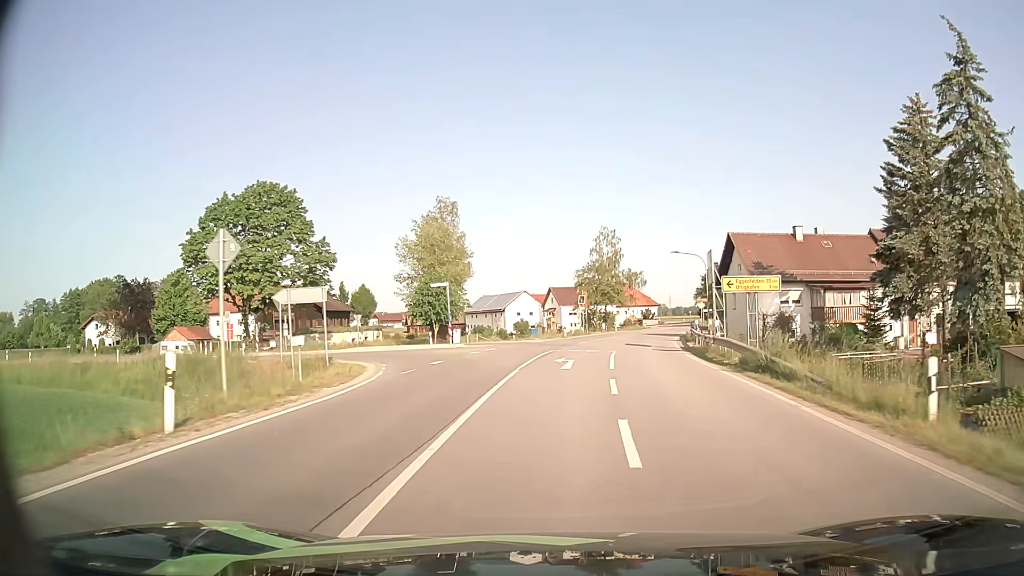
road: secondary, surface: asphalt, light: Day
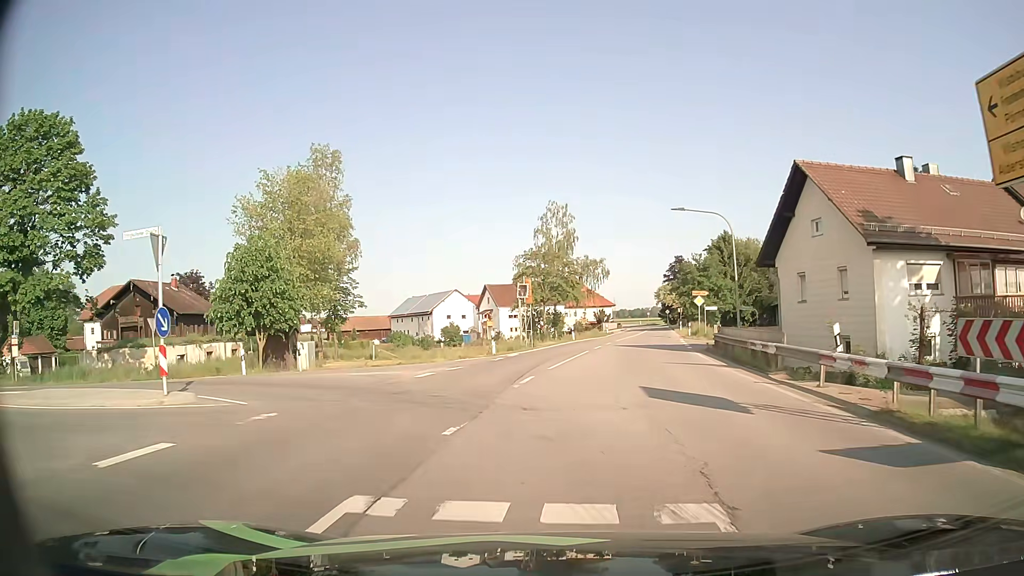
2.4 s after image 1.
(+1.1, +23.3) m; +5°
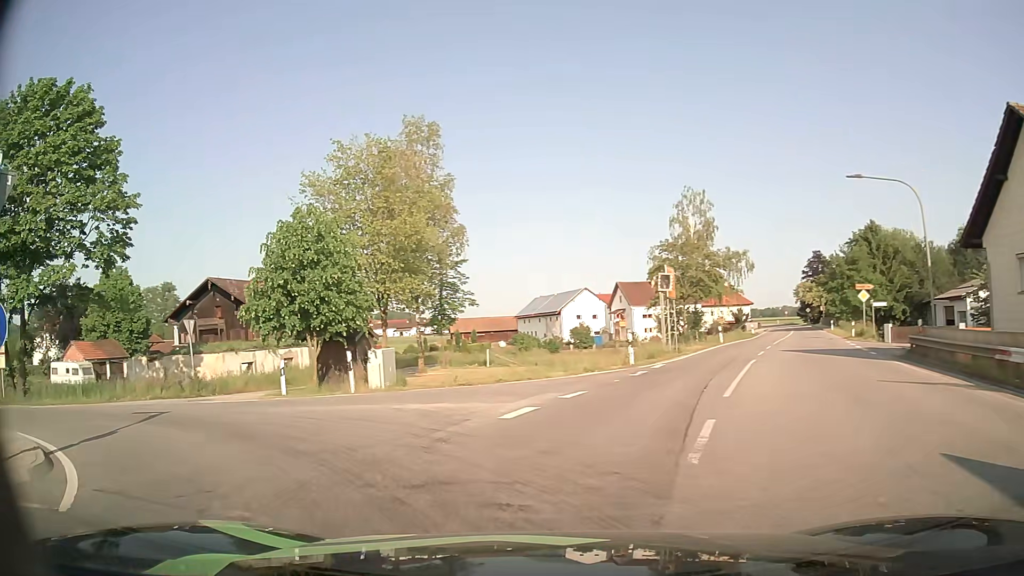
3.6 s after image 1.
(-0.4, +7.6) m; -10°
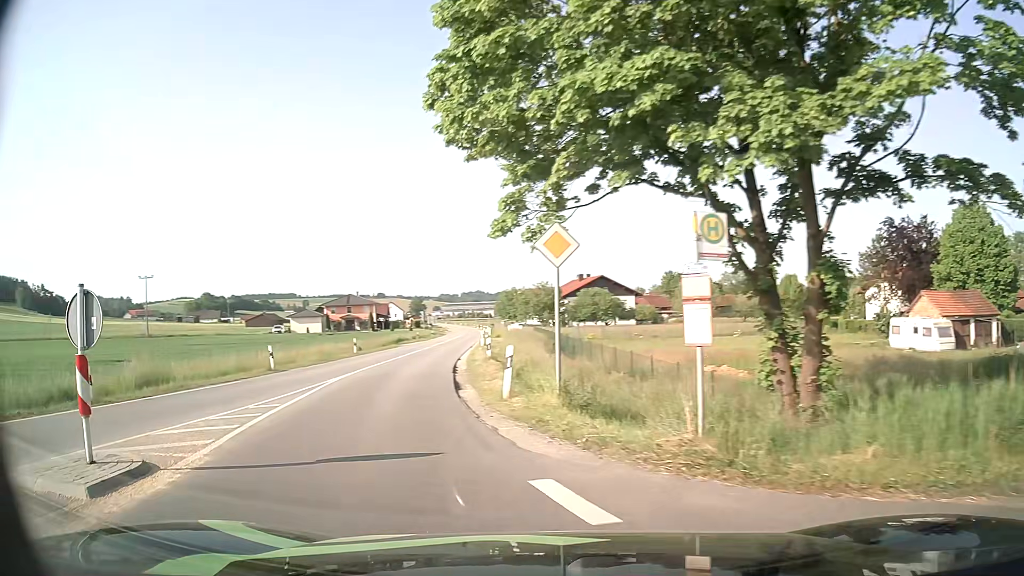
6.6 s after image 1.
(-10.0, +13.5) m; -73°
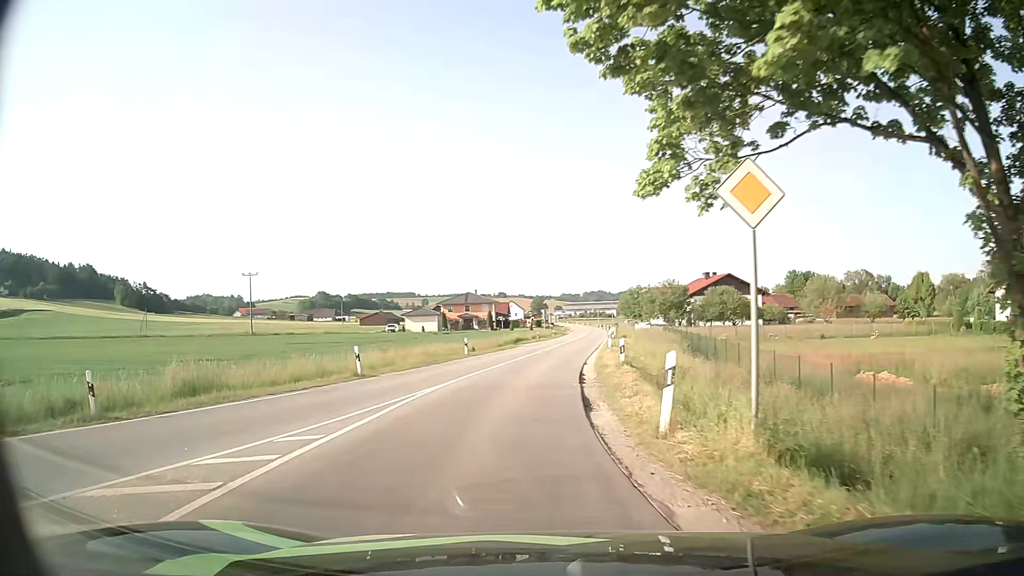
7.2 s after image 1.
(-0.5, +4.5) m; -11°
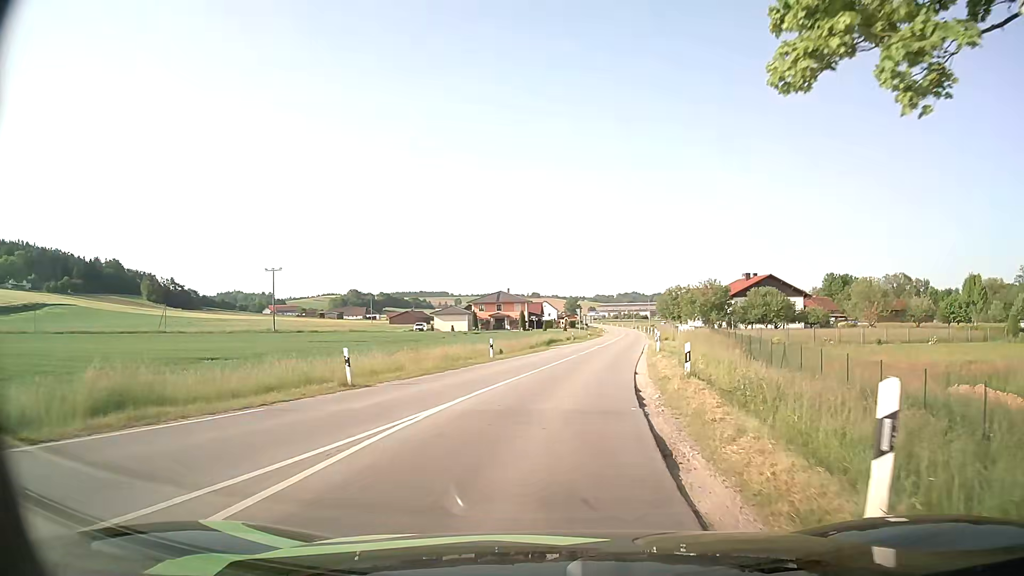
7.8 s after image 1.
(-0.2, +5.0) m; -3°
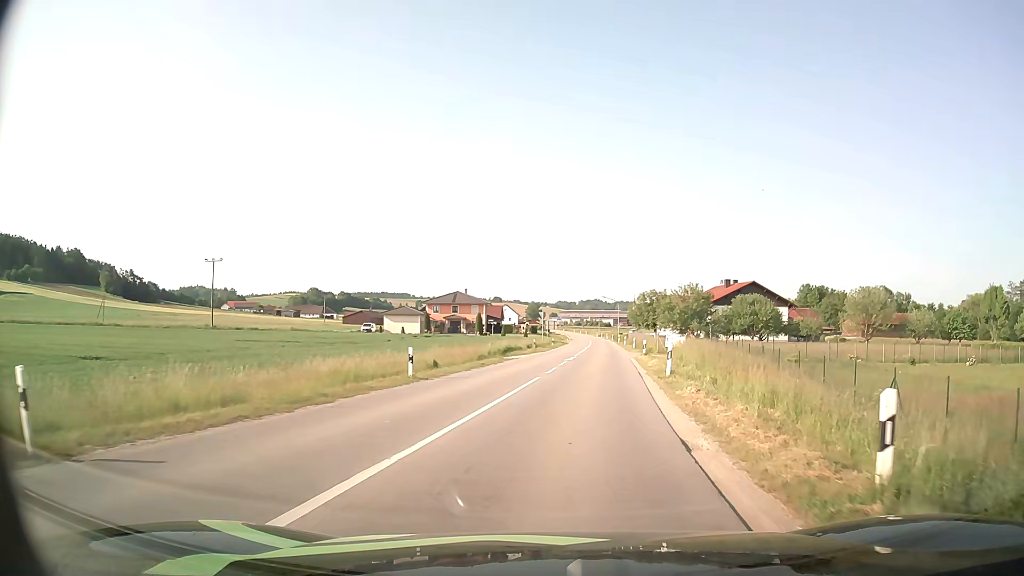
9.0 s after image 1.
(+0.2, +11.3) m; +2°
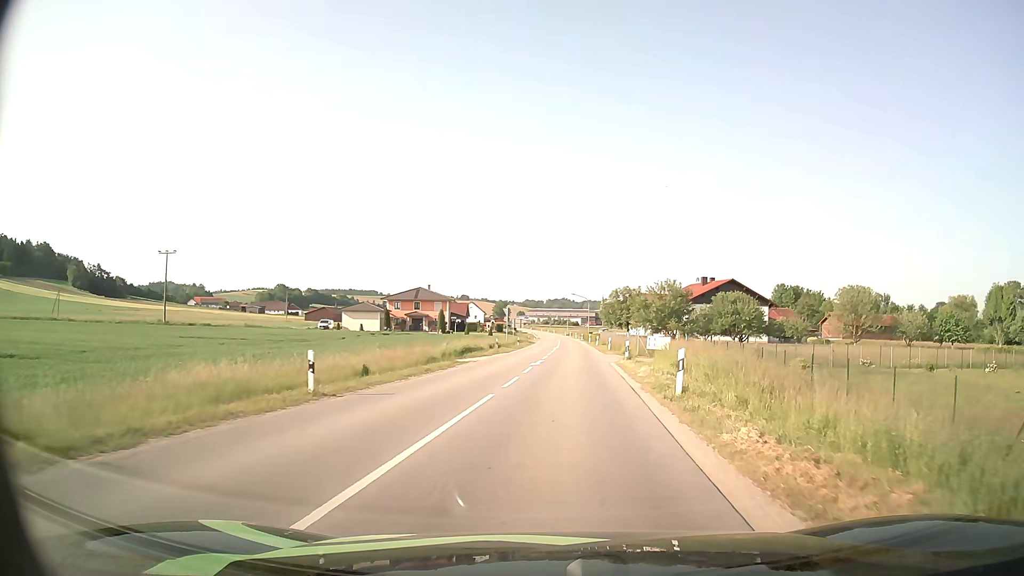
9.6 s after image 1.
(+0.2, +6.3) m; +3°
